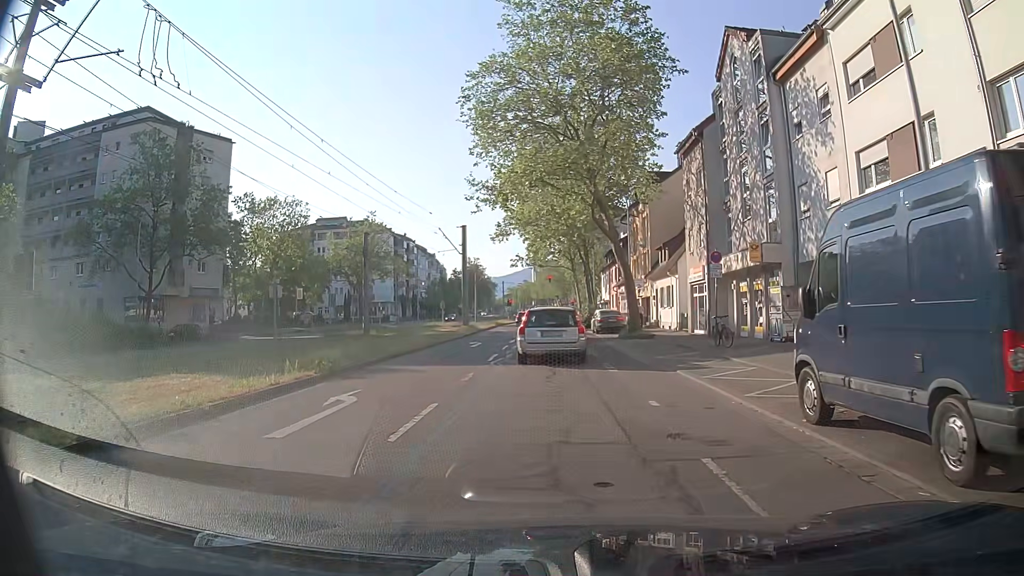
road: tertiary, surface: asphalt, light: Day
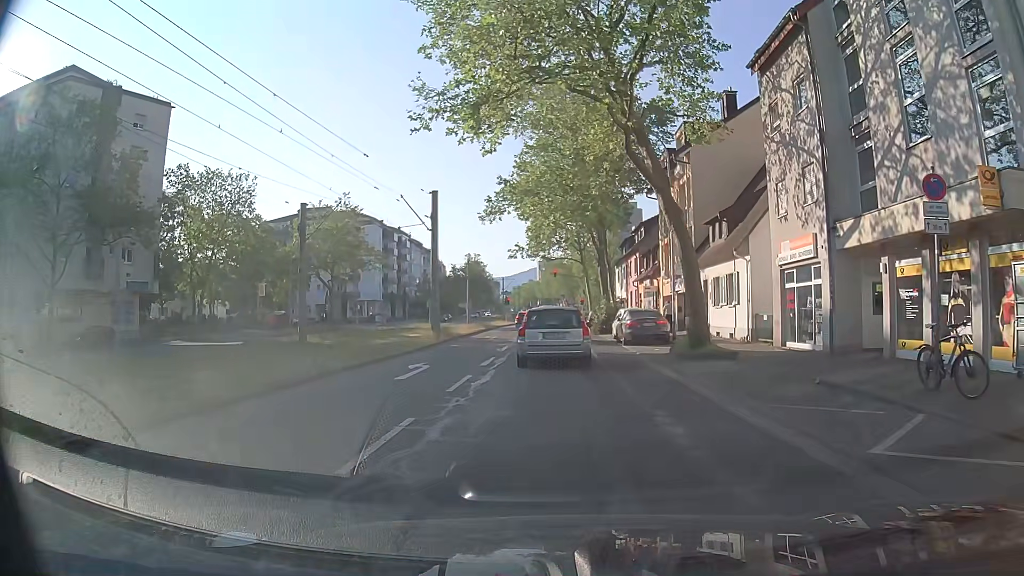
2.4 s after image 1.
(-0.1, +13.5) m; -1°
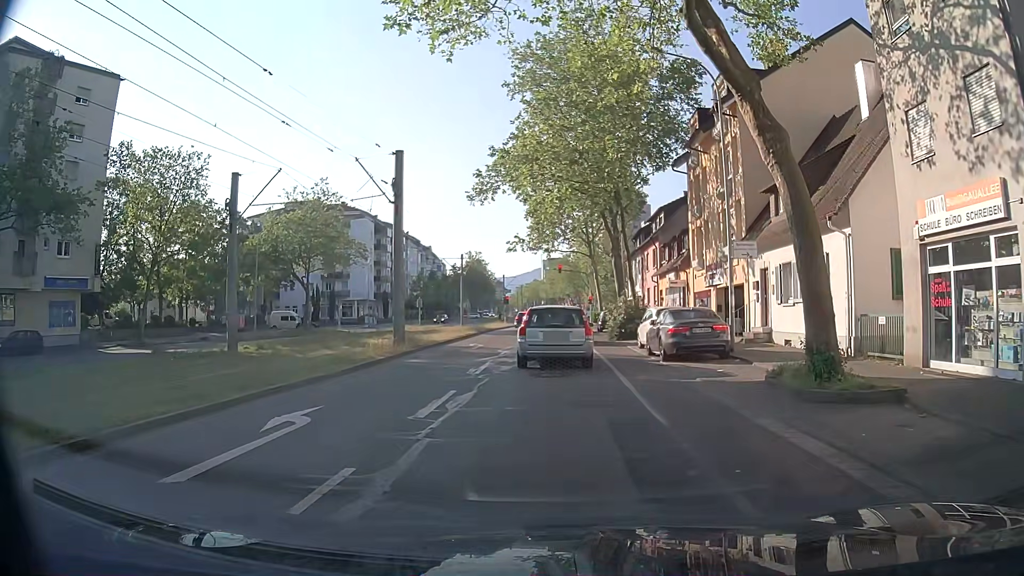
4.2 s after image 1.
(0.0, +8.7) m; +1°
(0, +10) (0, +20) (0, +30) (-1, +40) (-1, +50) (-1, +60) (-1, +70) (-2, +80) (-2, +90) (-2, +100) m
